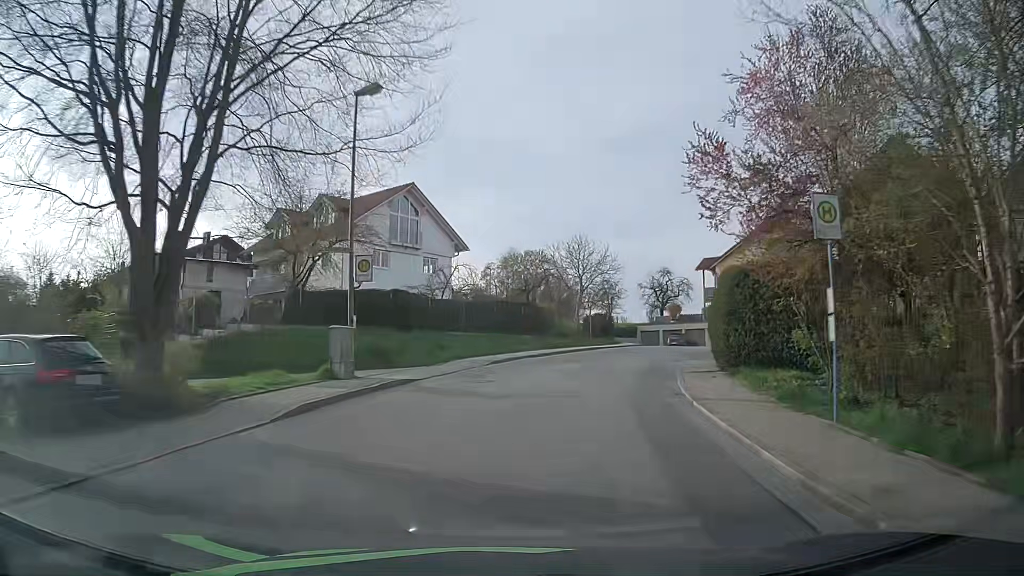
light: Day
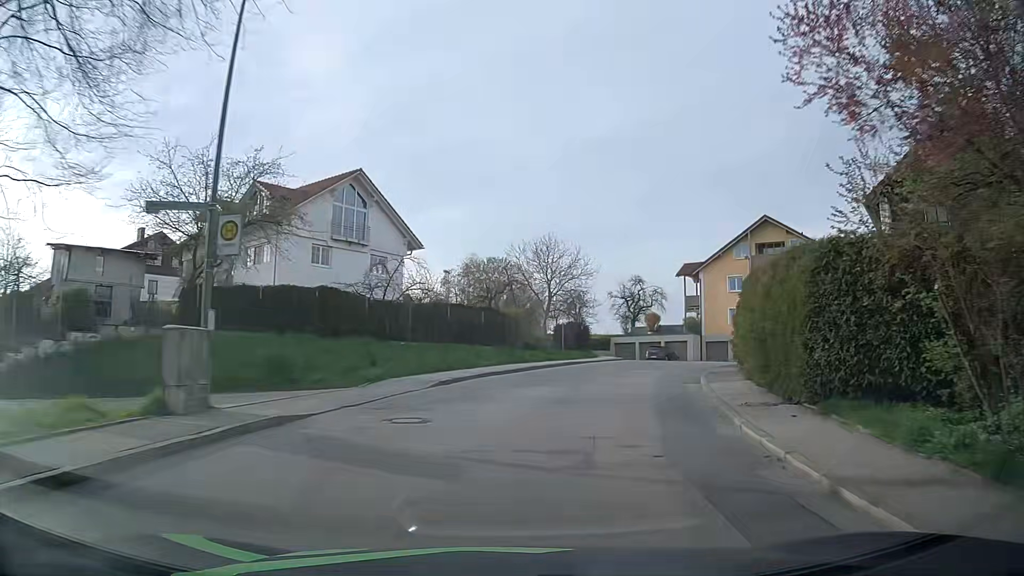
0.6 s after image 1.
(+0.2, +6.7) m; +3°
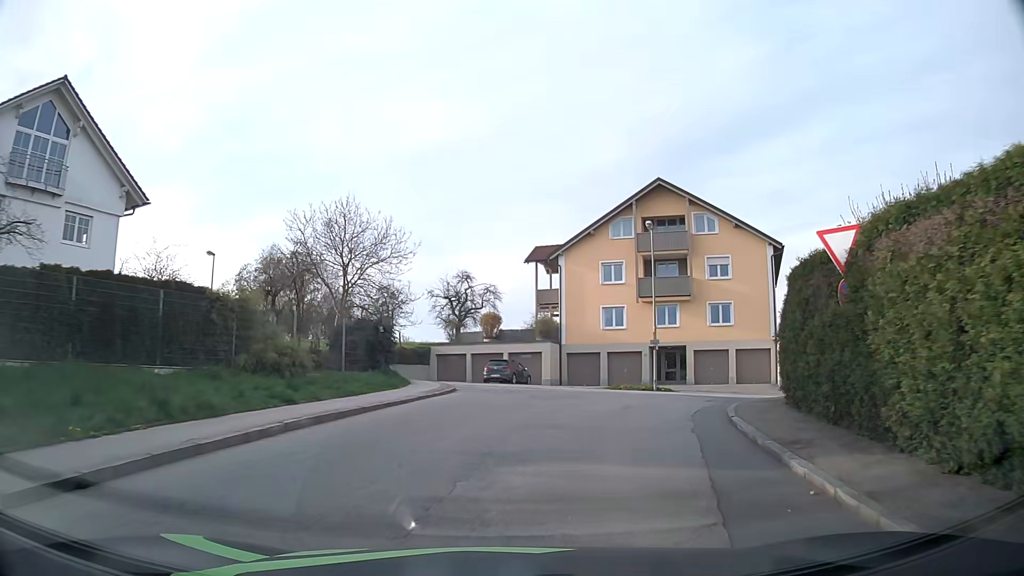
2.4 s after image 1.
(+2.3, +17.6) m; +16°
(+1, +10) (+5, +19) (+13, +24) (+23, +22) (+32, +18) (+41, +14) (+50, +11) (+60, +7) (+69, +3) (+78, -1) m
